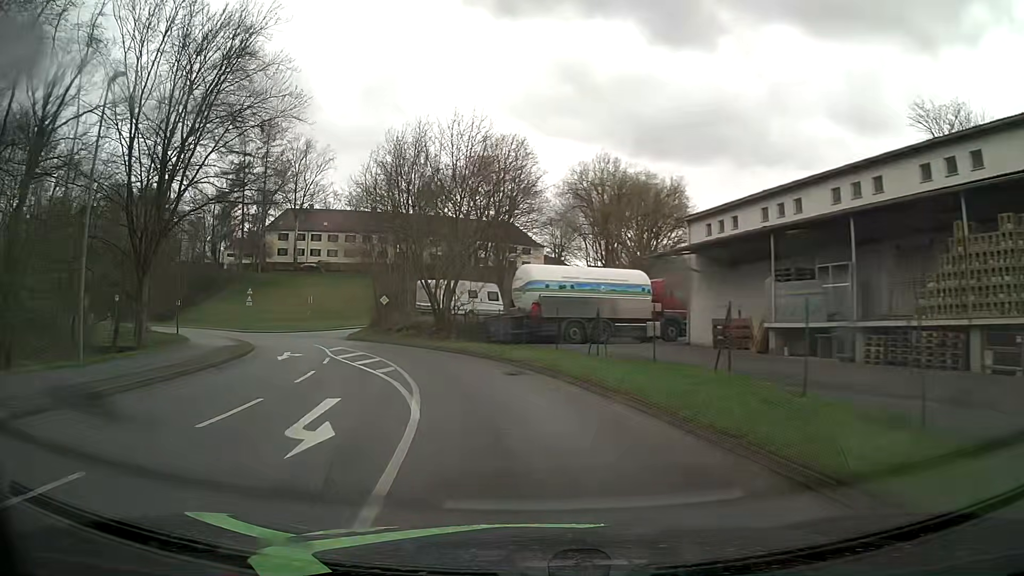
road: unclassified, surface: asphalt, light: Day
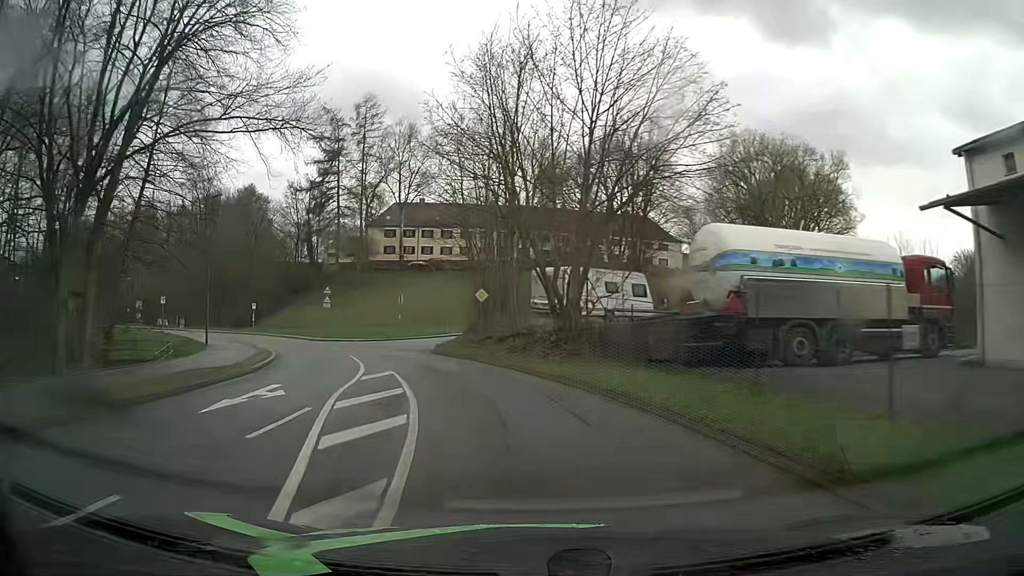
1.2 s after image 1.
(-1.3, +13.2) m; -11°
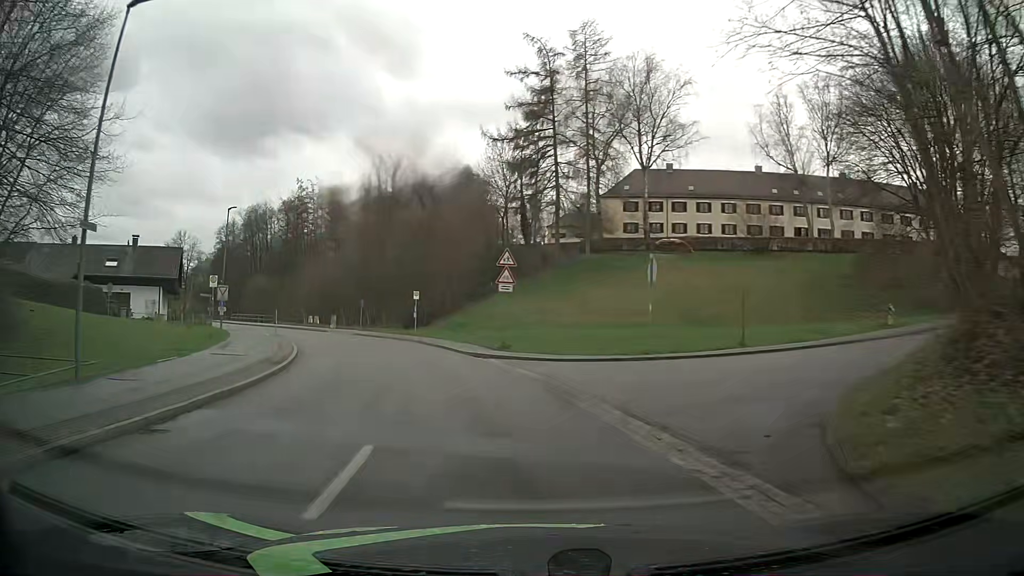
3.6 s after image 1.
(-4.8, +26.0) m; -21°
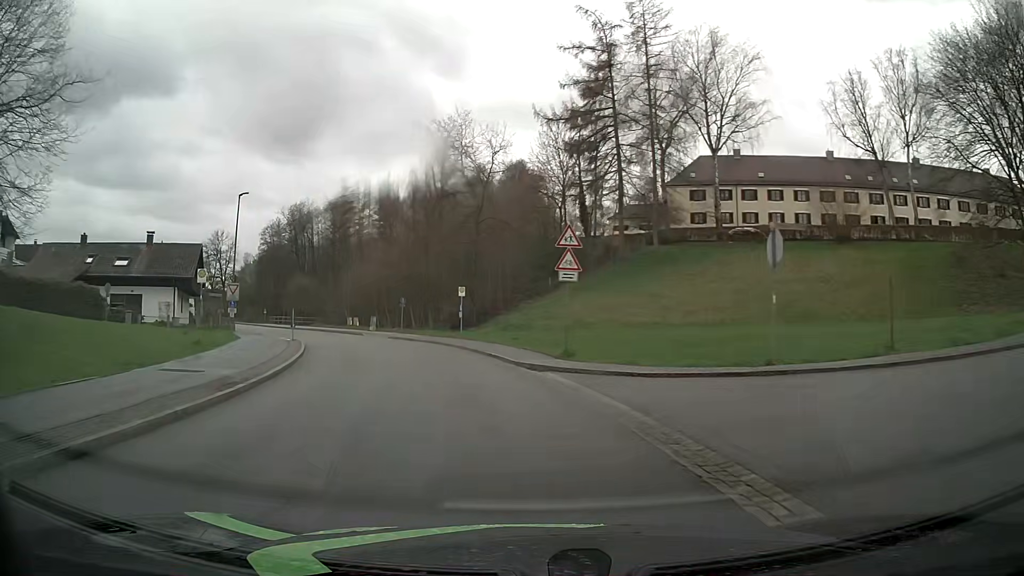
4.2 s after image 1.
(-0.3, +6.9) m; -5°
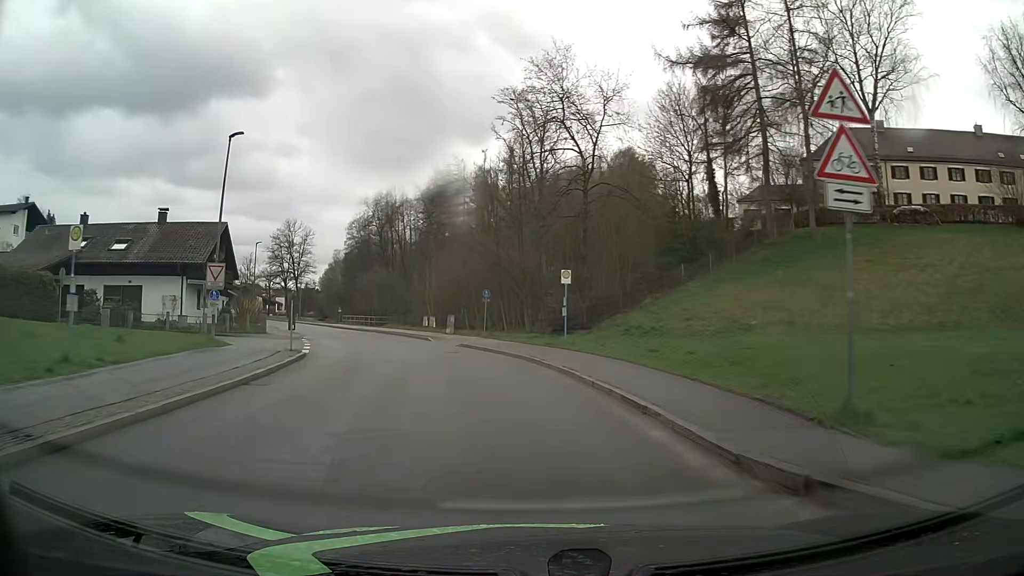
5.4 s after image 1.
(-1.1, +13.9) m; -9°
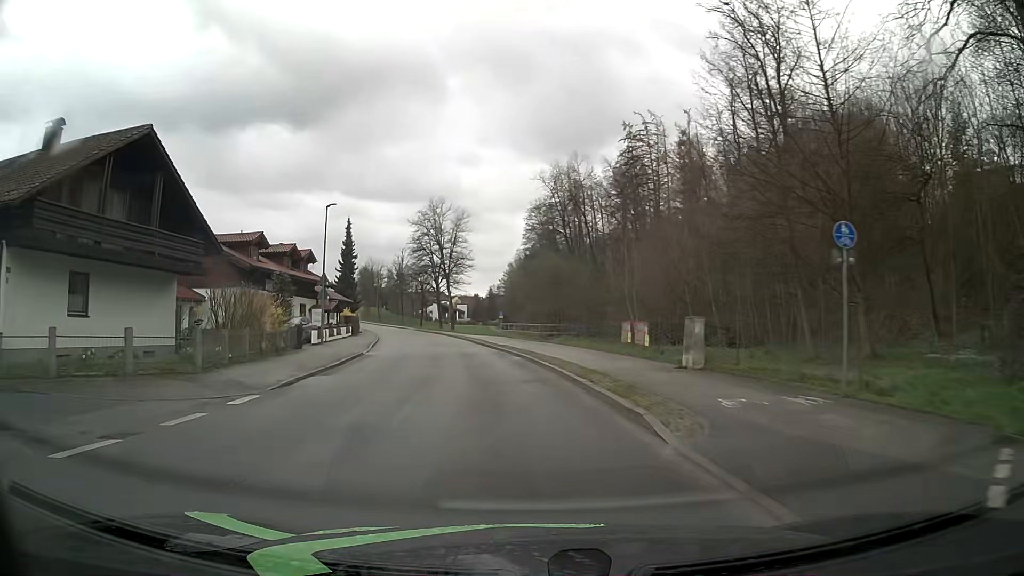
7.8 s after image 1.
(-4.2, +28.2) m; -17°
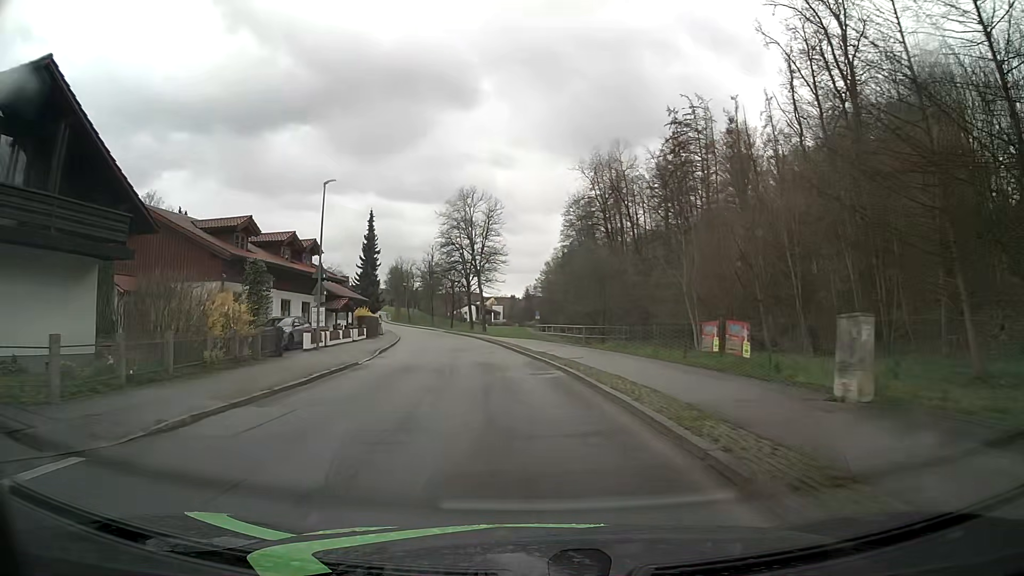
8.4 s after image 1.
(-0.2, +7.3) m; -4°
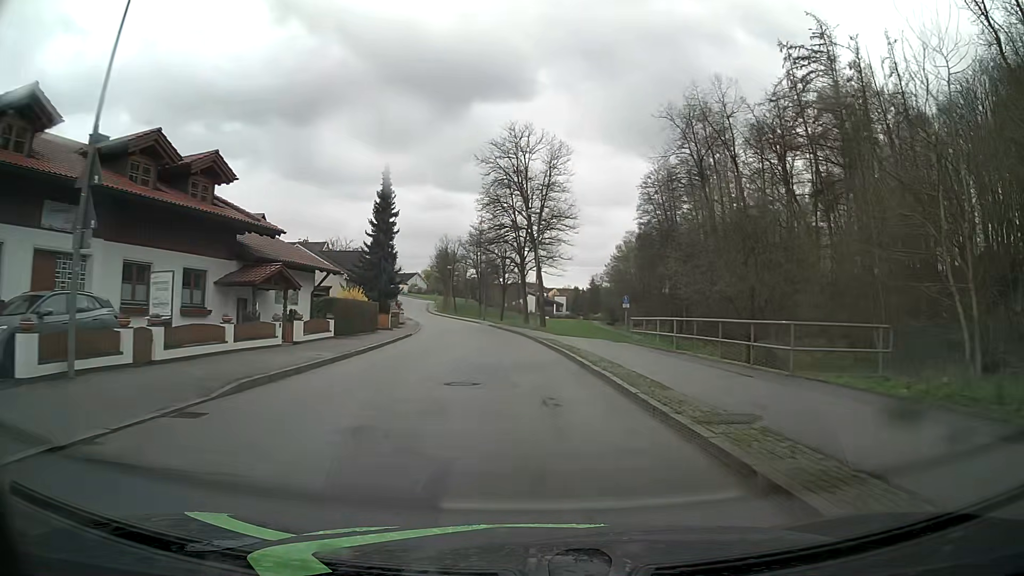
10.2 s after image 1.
(-0.9, +21.9) m; -5°
